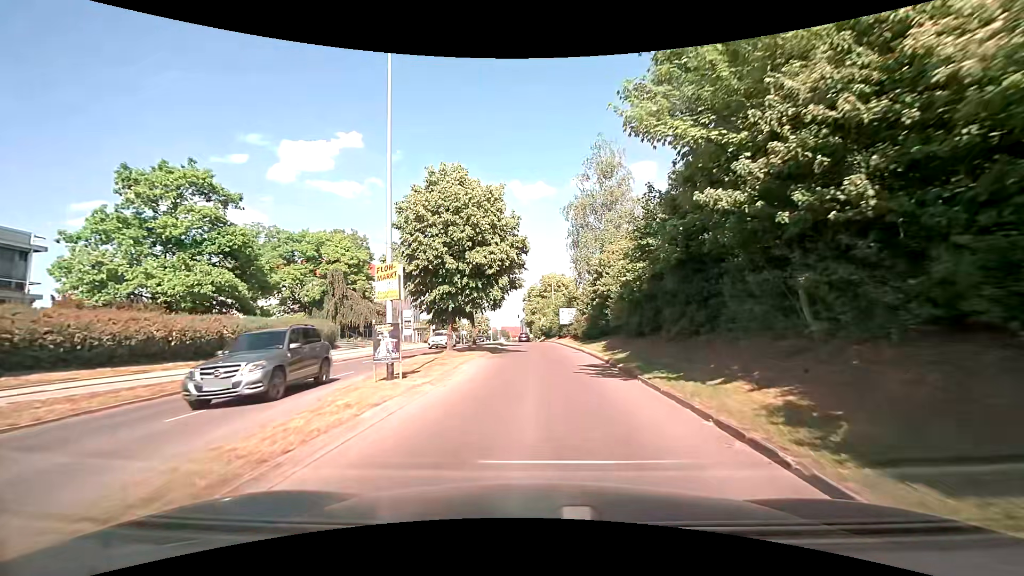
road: tertiary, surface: asphalt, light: Day
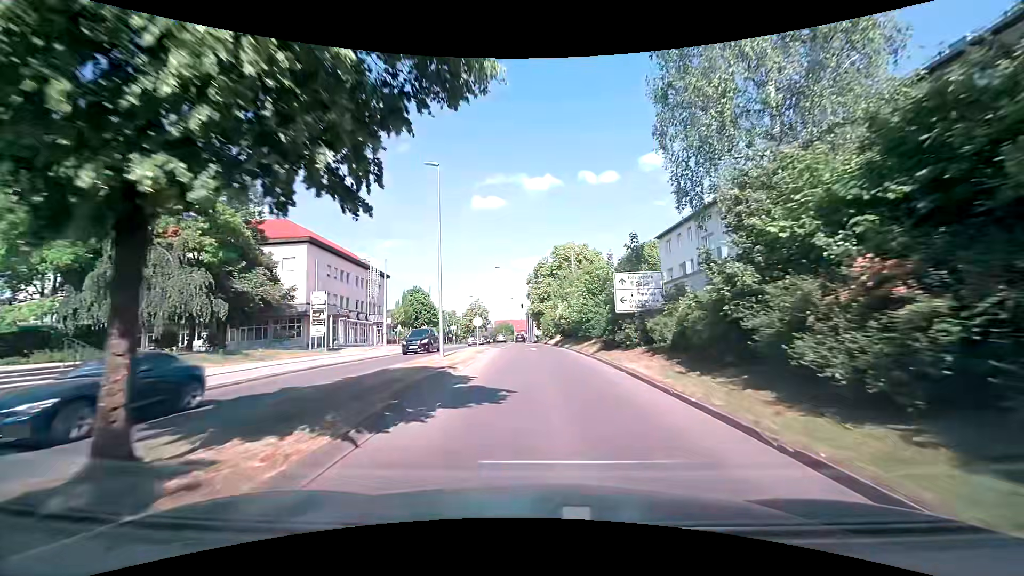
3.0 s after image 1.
(-0.2, +28.8) m; -1°
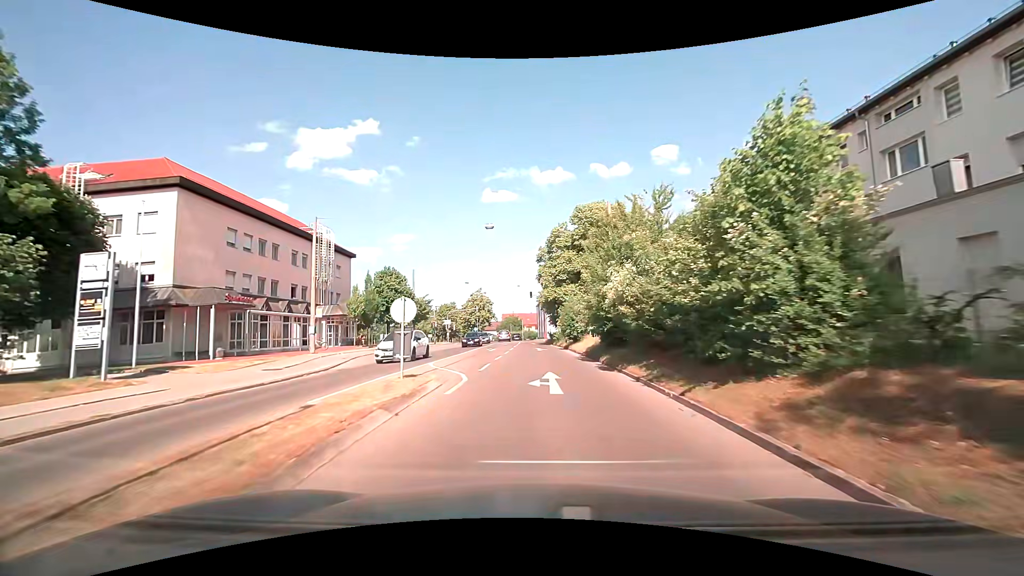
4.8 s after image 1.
(-0.3, +19.5) m; -2°
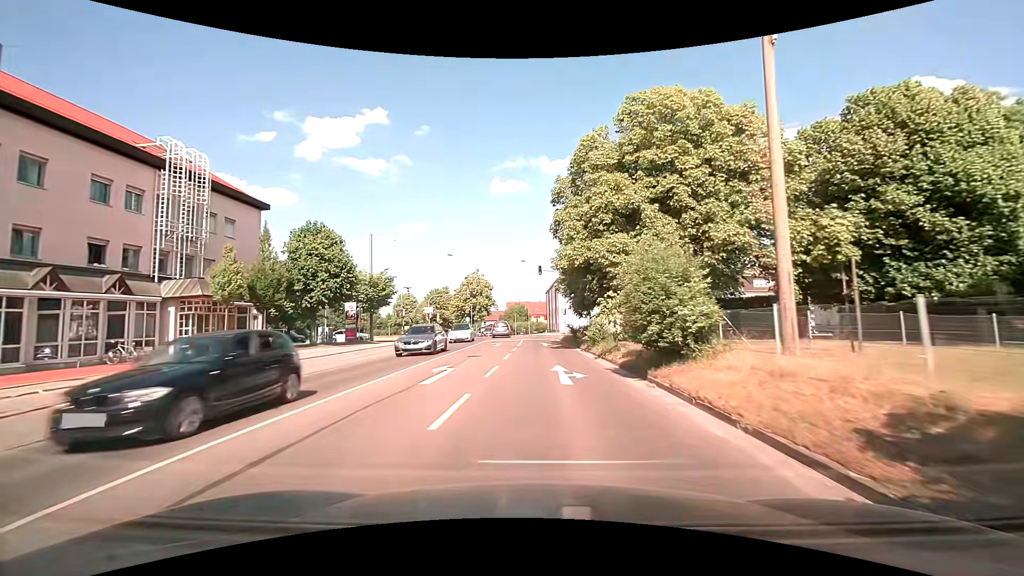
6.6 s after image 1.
(-0.2, +21.1) m; -1°
(0, +10) (0, +20) (0, +30) (0, +40) (0, +50) (-1, +60) (-3, +70) (-4, +80) (-5, +90) (-7, +100) m
